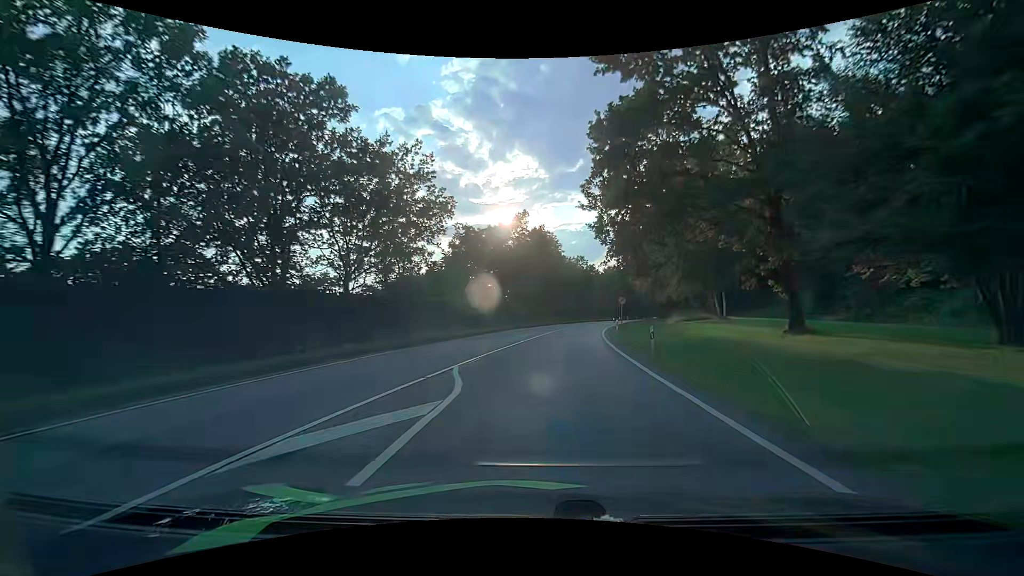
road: primary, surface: asphalt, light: Day
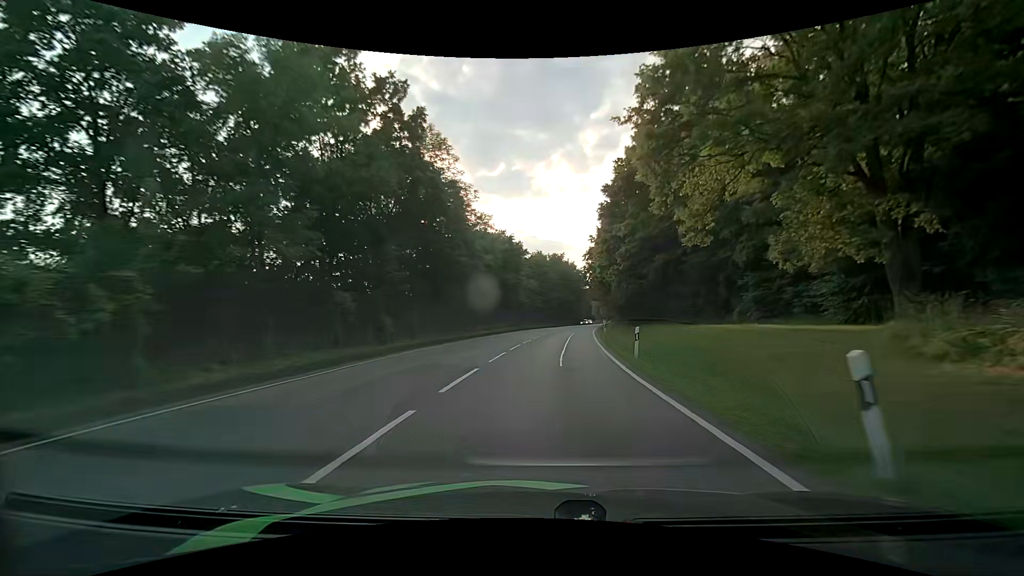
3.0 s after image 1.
(+3.7, +46.1) m; +9°
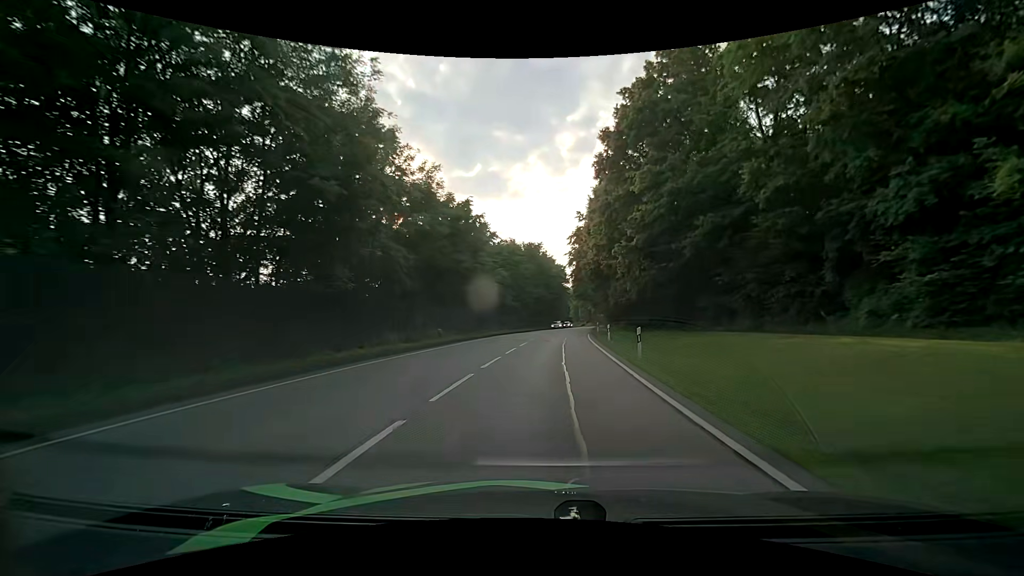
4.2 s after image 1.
(+0.4, +18.3) m; +3°
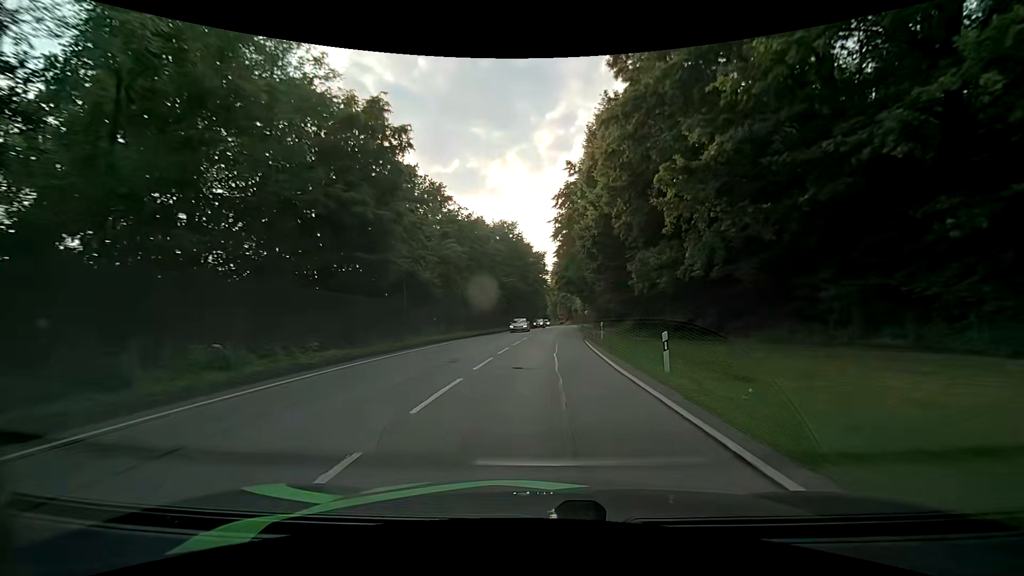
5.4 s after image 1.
(+0.5, +18.1) m; +3°
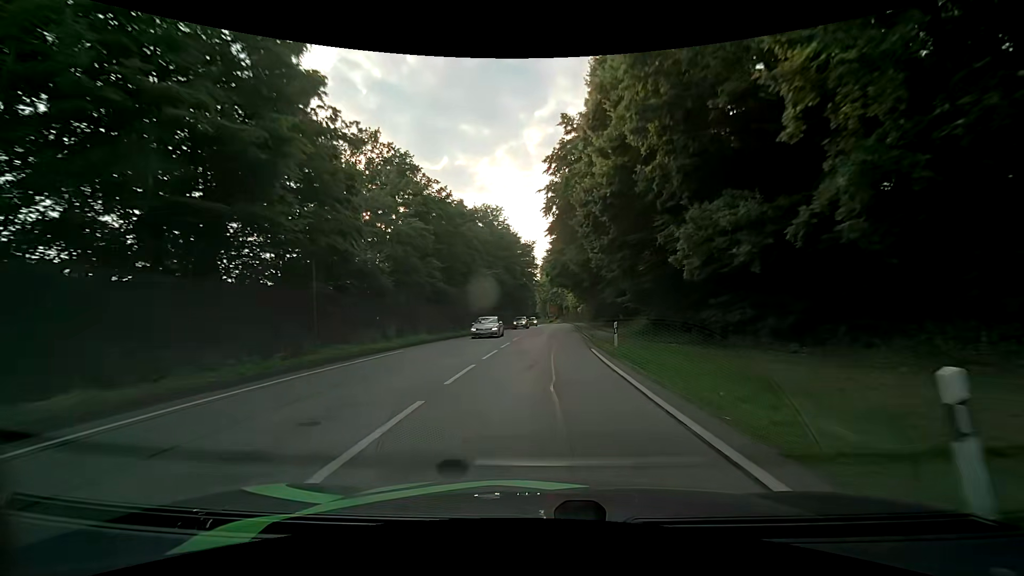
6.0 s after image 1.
(+0.1, +8.9) m; +2°
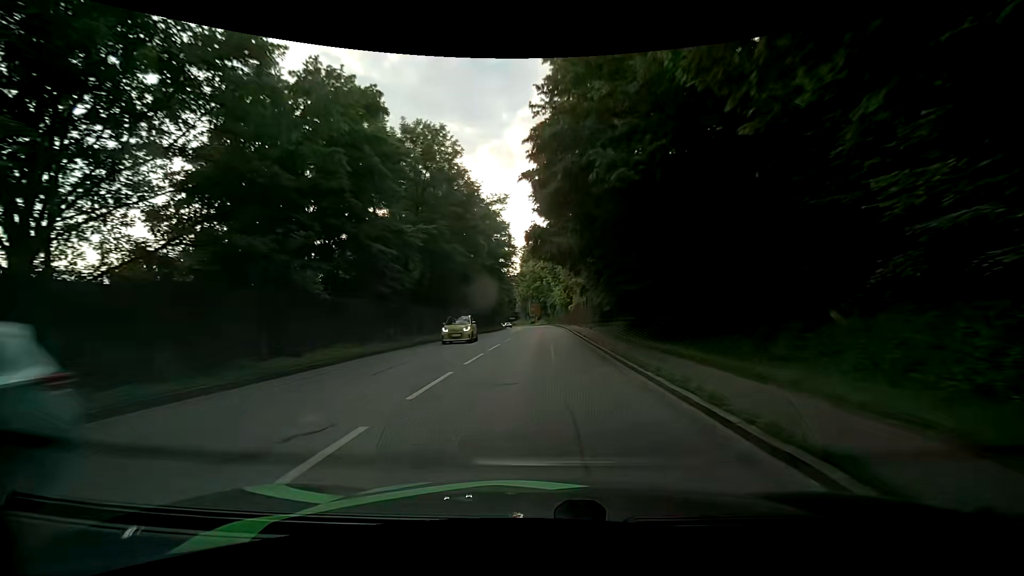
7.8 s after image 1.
(+0.3, +25.8) m; +1°
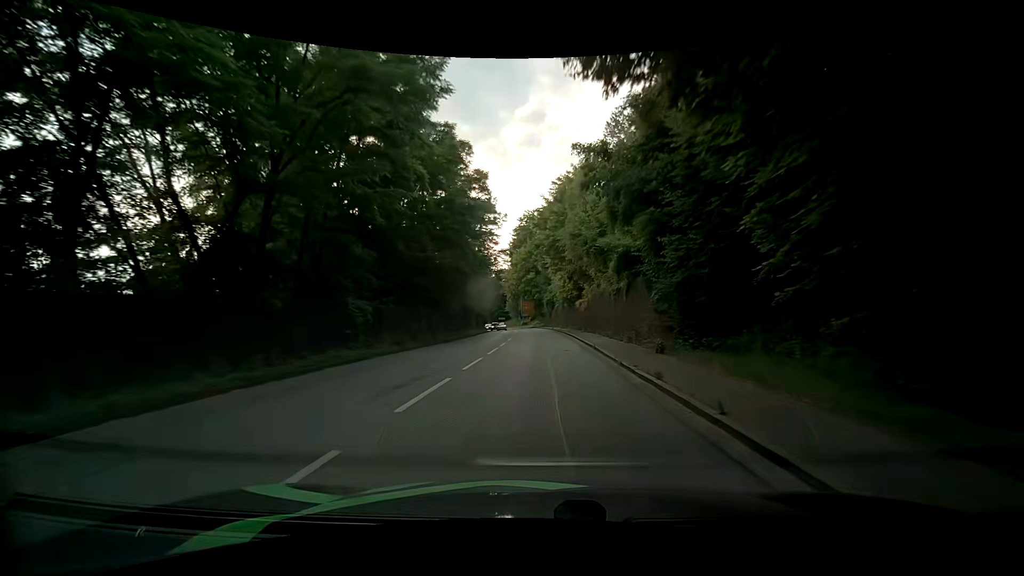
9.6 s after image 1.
(+0.7, +24.9) m; +2°
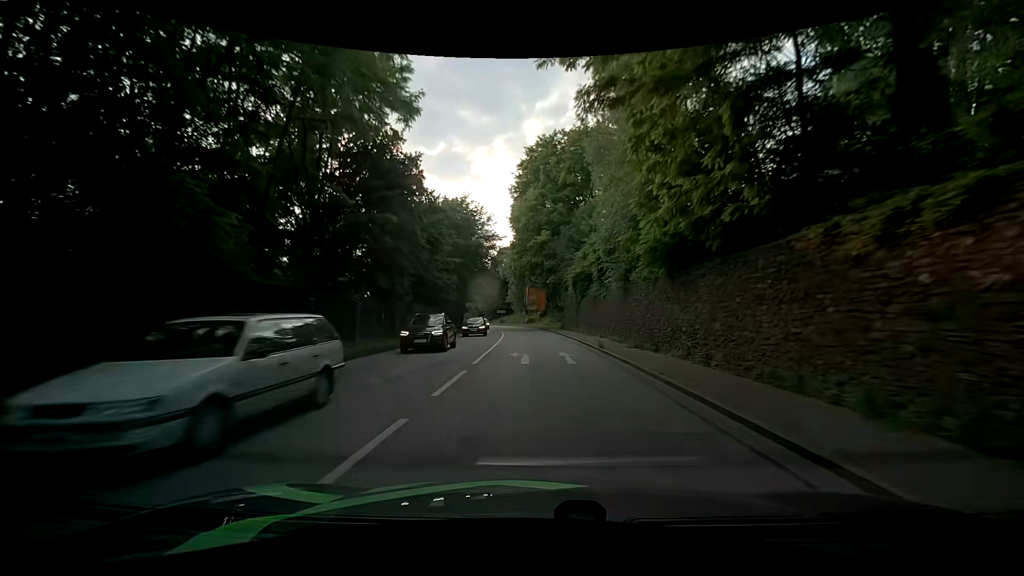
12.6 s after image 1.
(-0.3, +40.8) m; -1°
(0, +10) (0, +20) (-1, +30) (-2, +40) (-2, +50) (-4, +60) (-5, +70) (-7, +80) (-9, +89) (-11, +99) m
